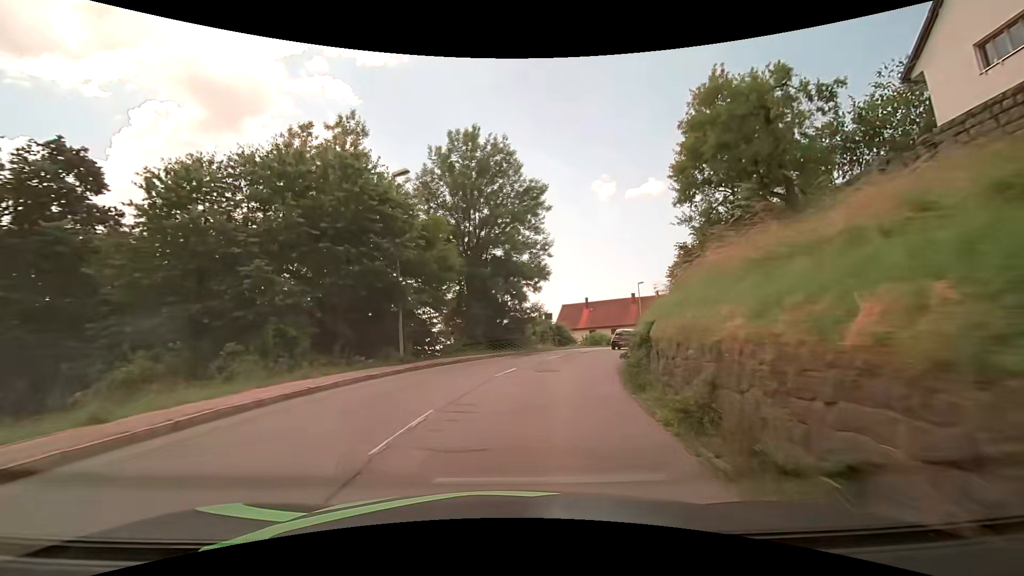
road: secondary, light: Day
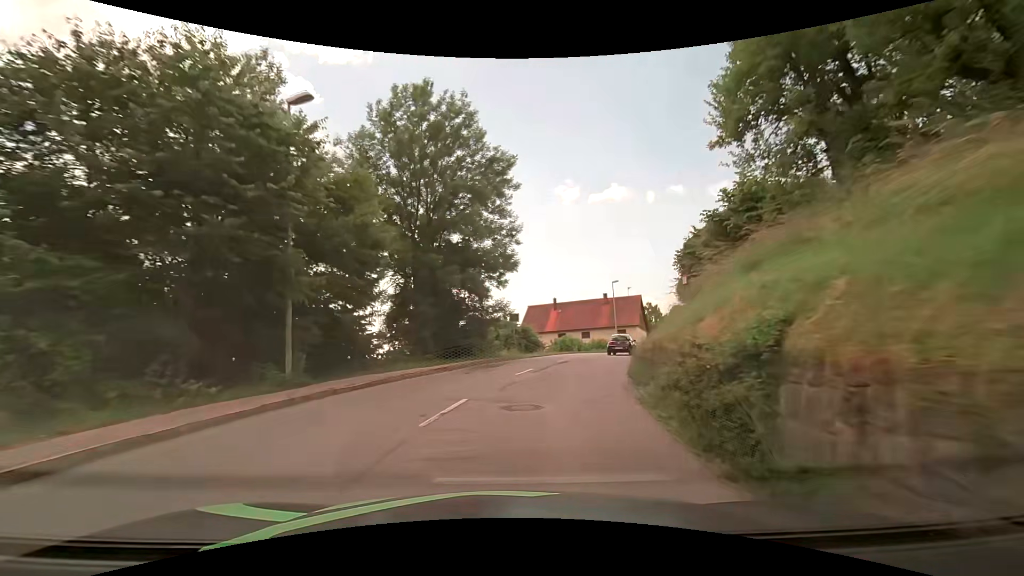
(+0.2, +7.1) m; +4°
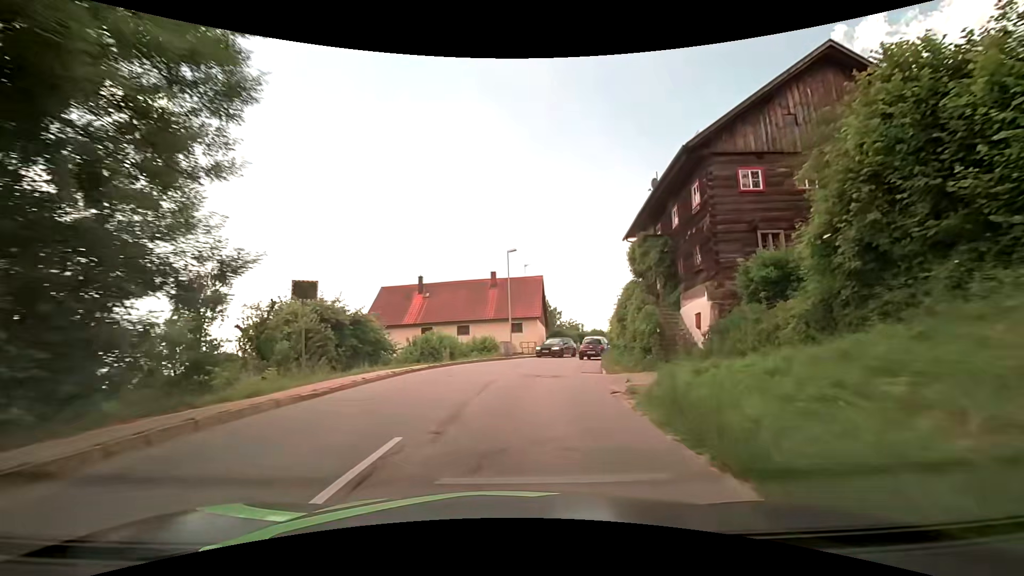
(+2.8, +21.0) m; +14°
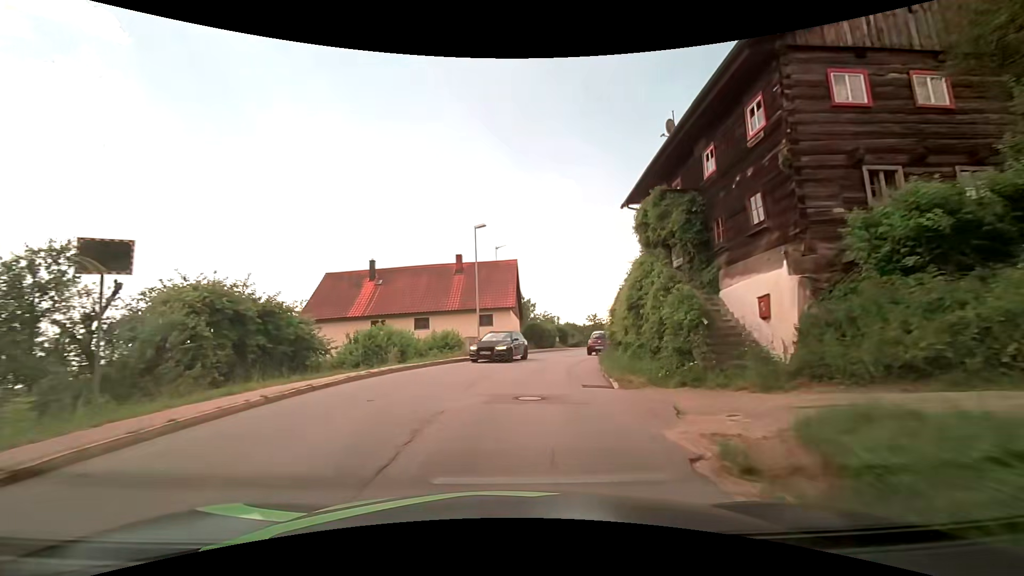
(+0.2, +6.9) m; +4°
(0, +10) (+1, +20) (+4, +30) (+8, +39) (+14, +47) (+21, +54) (+30, +59) (+39, +62) (+49, +65) (+59, +67) m
